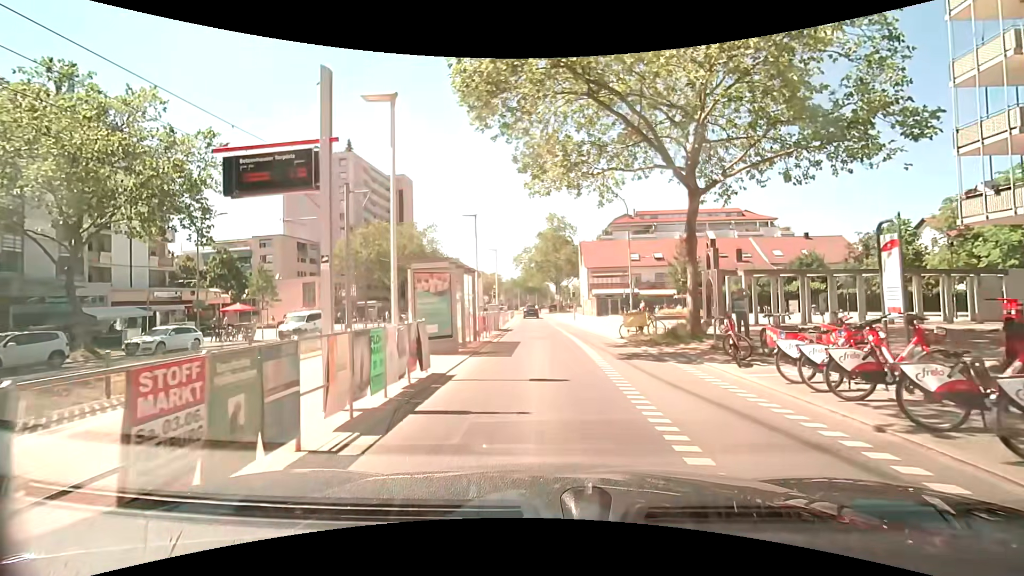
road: tertiary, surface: asphalt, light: Day
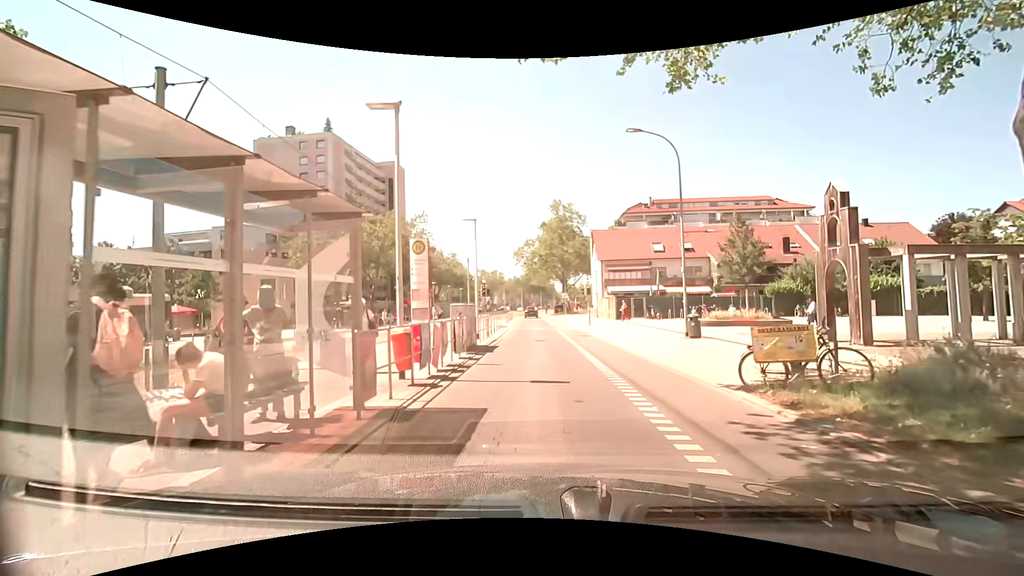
(-0.2, +11.7) m; -1°
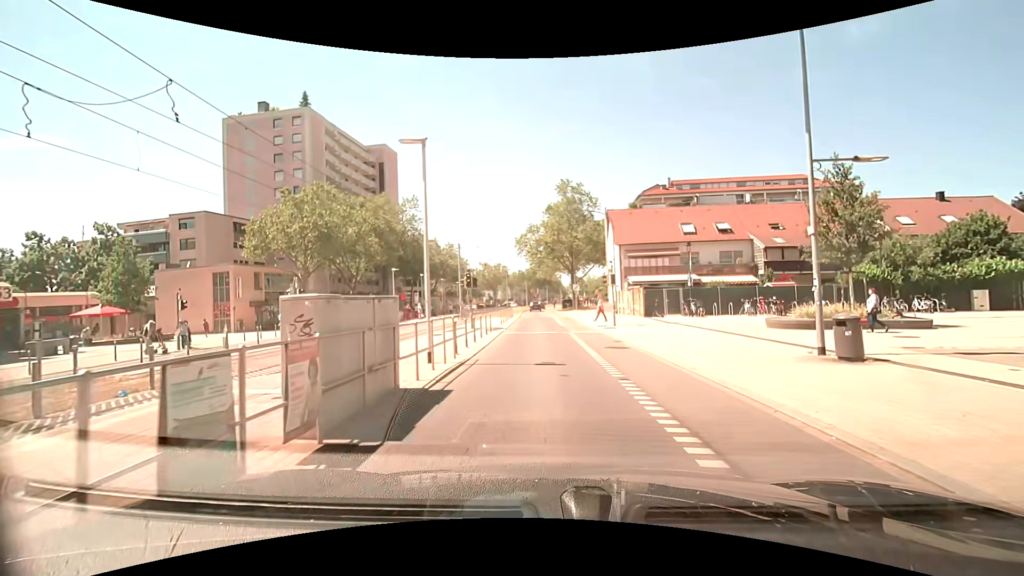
(-0.1, +9.9) m; -1°
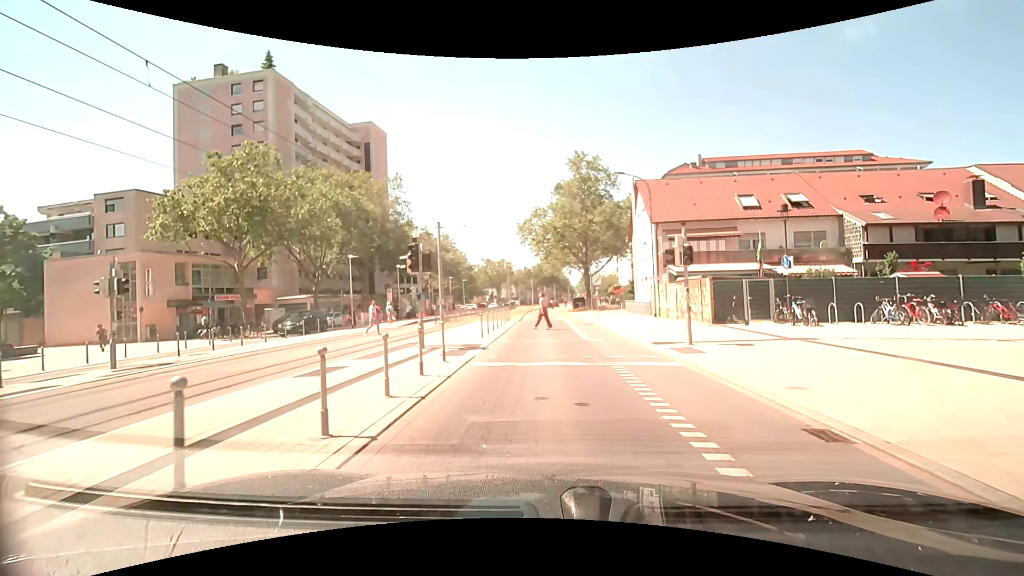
(-0.2, +12.5) m; -2°
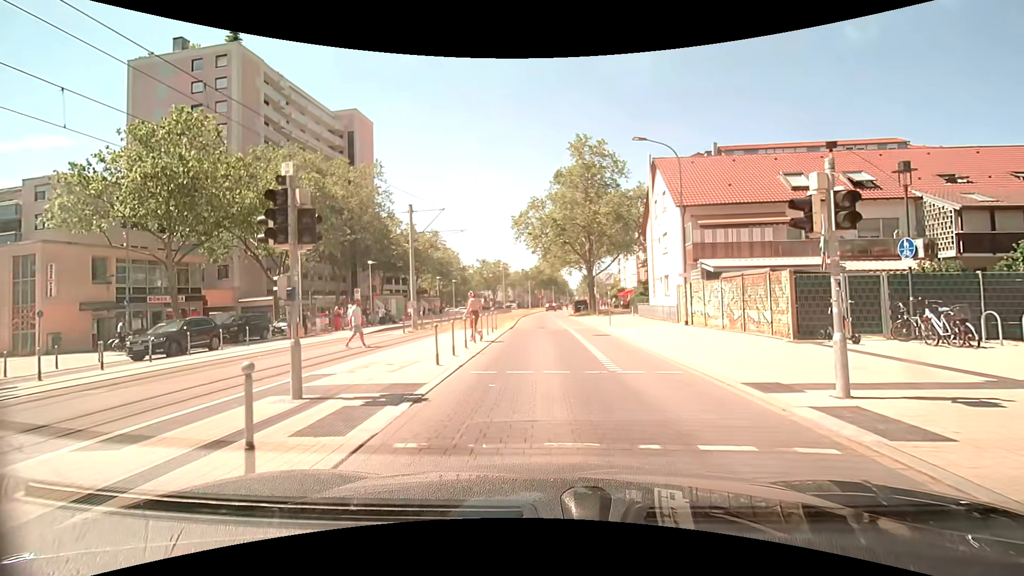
(+0.1, +7.3) m; -1°
(0, +10) (+1, +20) (+1, +30) (+1, +40) (+1, +50) (+1, +60) (+2, +70) (+2, +80) (+3, +90) (+4, +100) m
